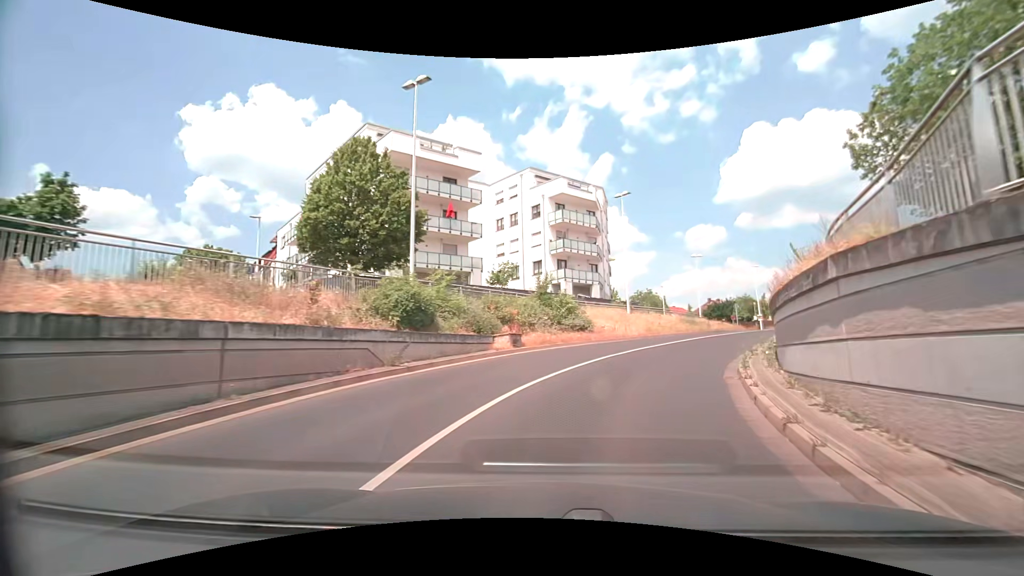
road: tertiary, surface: asphalt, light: Day
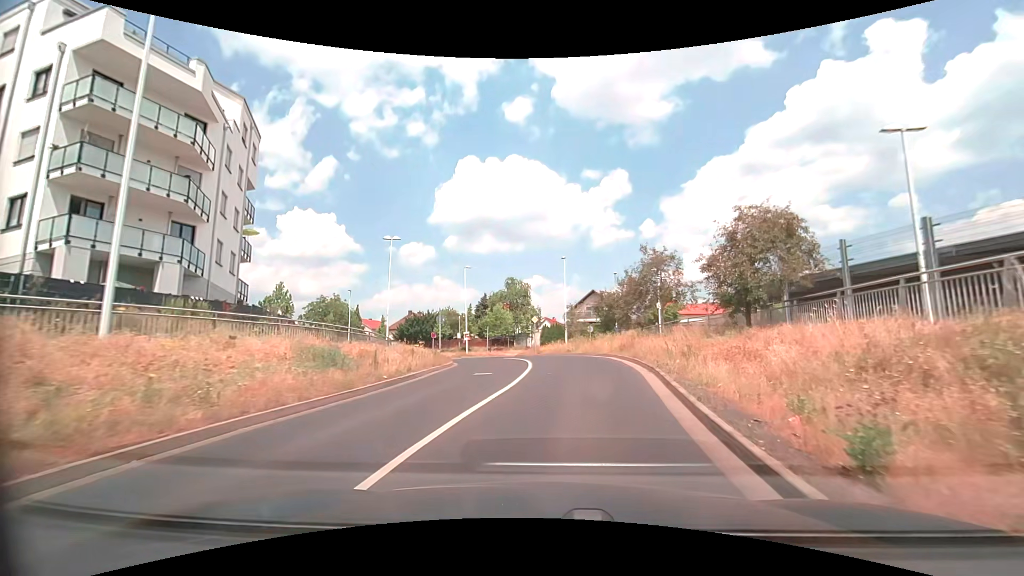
(+8.0, +24.1) m; +33°
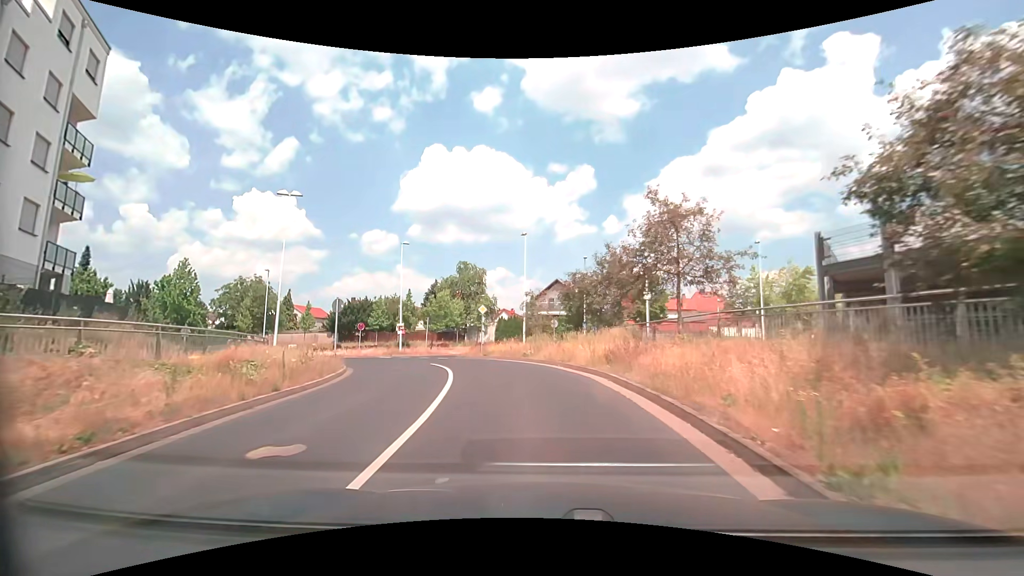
(+0.6, +10.2) m; +4°
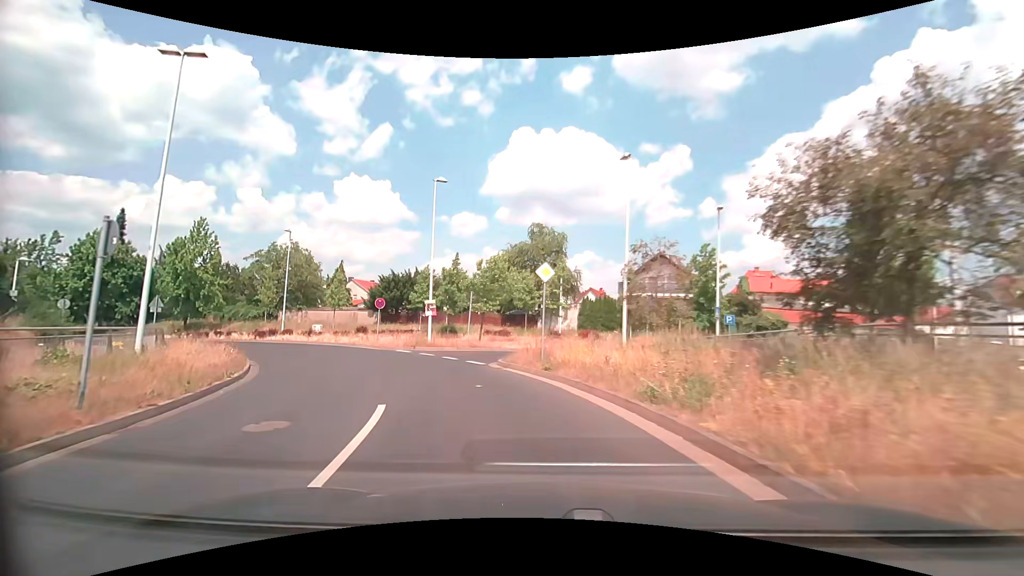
(-0.8, +15.5) m; -9°
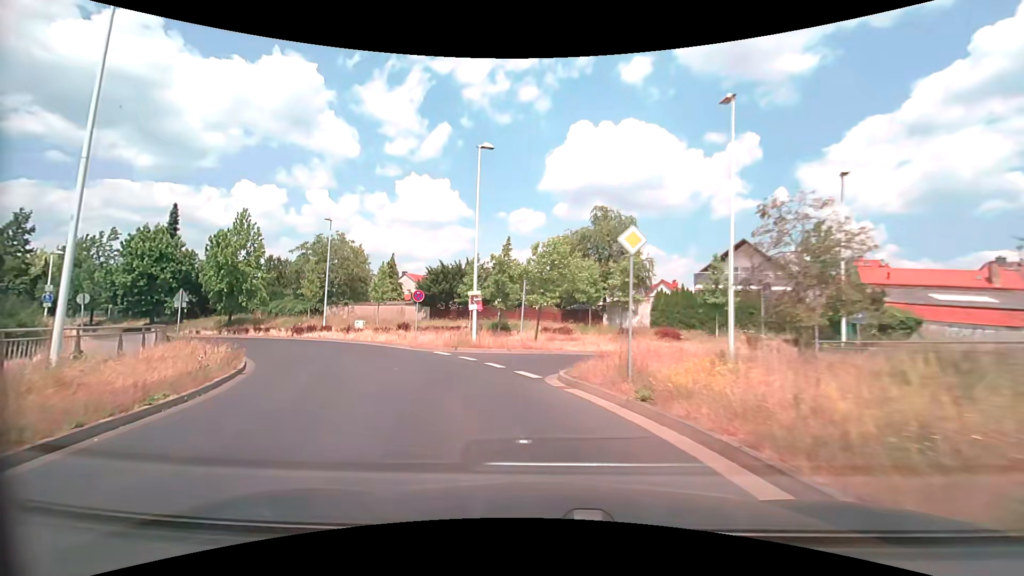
(-0.3, +5.2) m; -7°
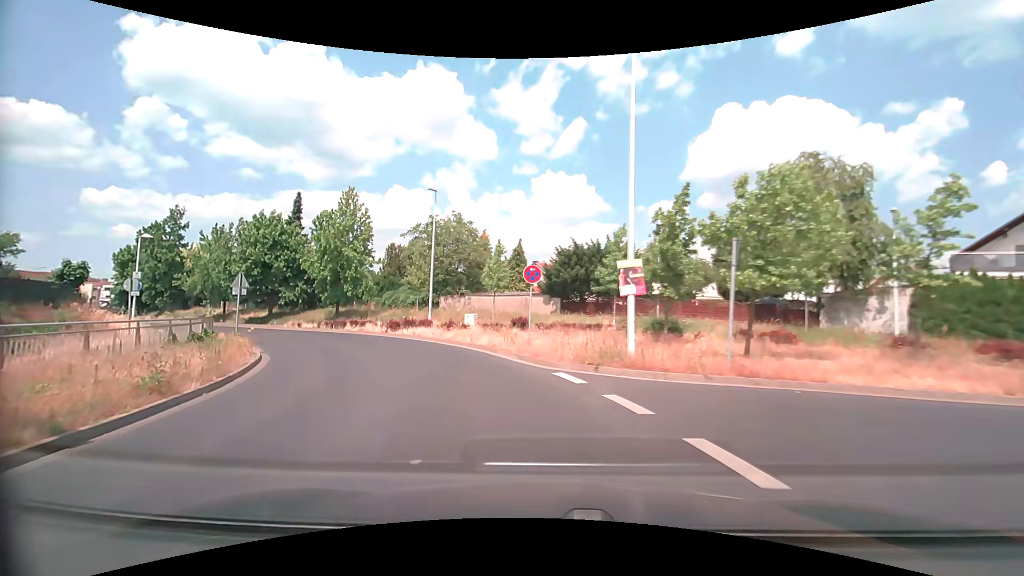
(-1.4, +10.4) m; -16°
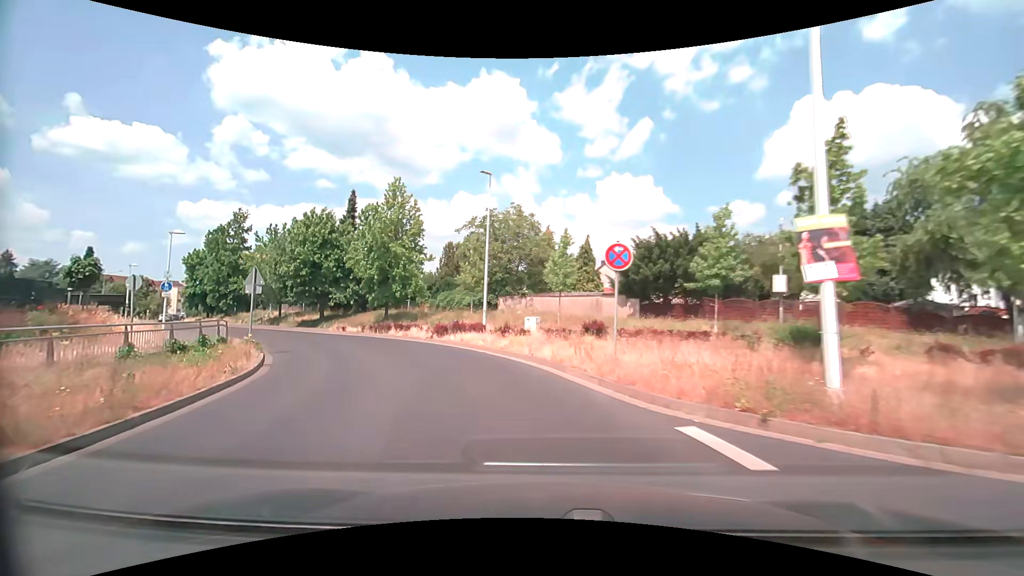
(-0.3, +5.2) m; -7°
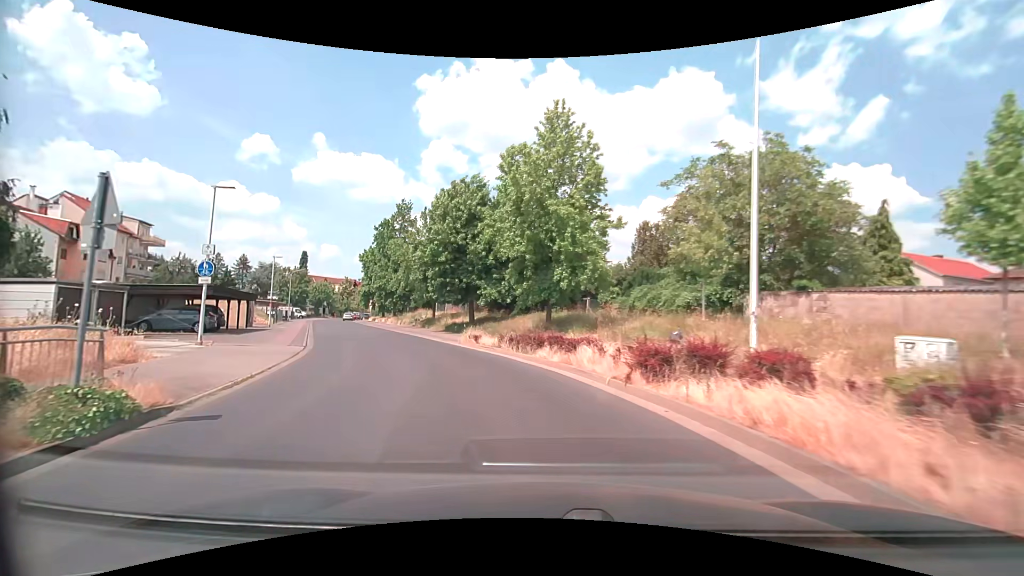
(-2.9, +15.3) m; -21°
(-1, +10) (-4, +19) (-9, +28) (-13, +37) (-17, +46) (-22, +55) (-26, +64) (-32, +73) (-36, +82) (-40, +91) m
